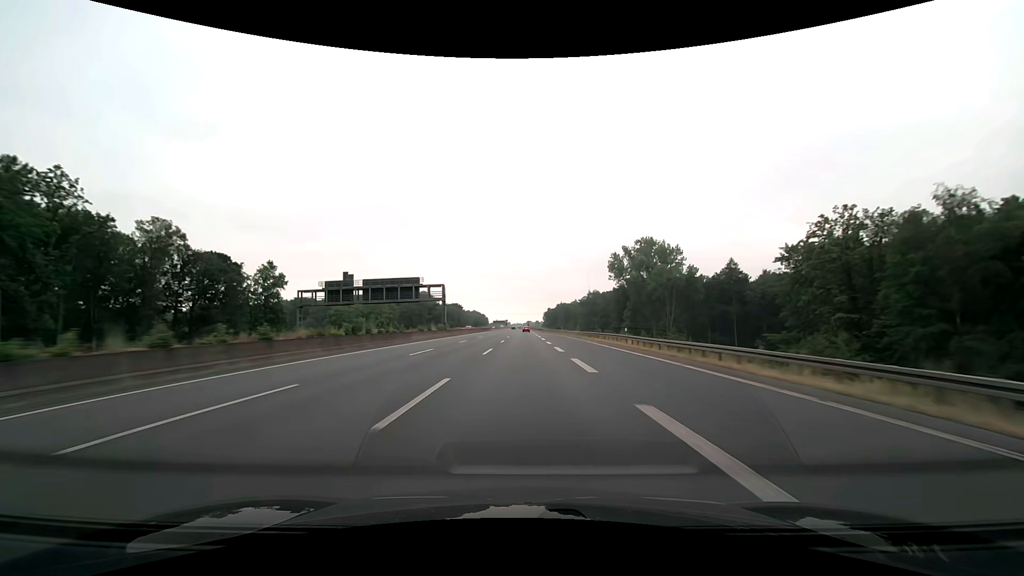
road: motorway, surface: asphalt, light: Day
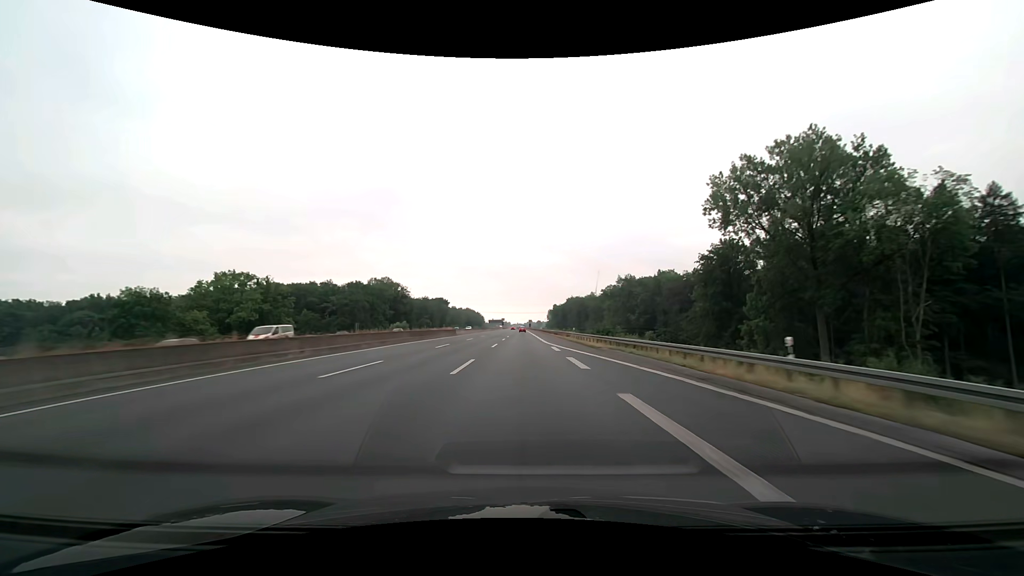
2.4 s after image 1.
(0.0, +82.6) m; 0°
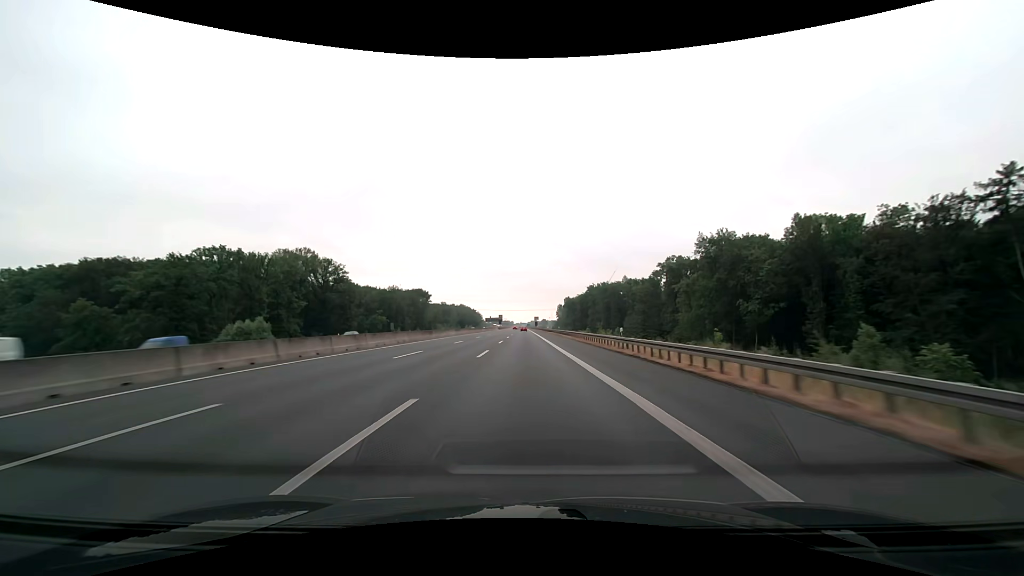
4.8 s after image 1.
(-0.4, +82.6) m; 0°
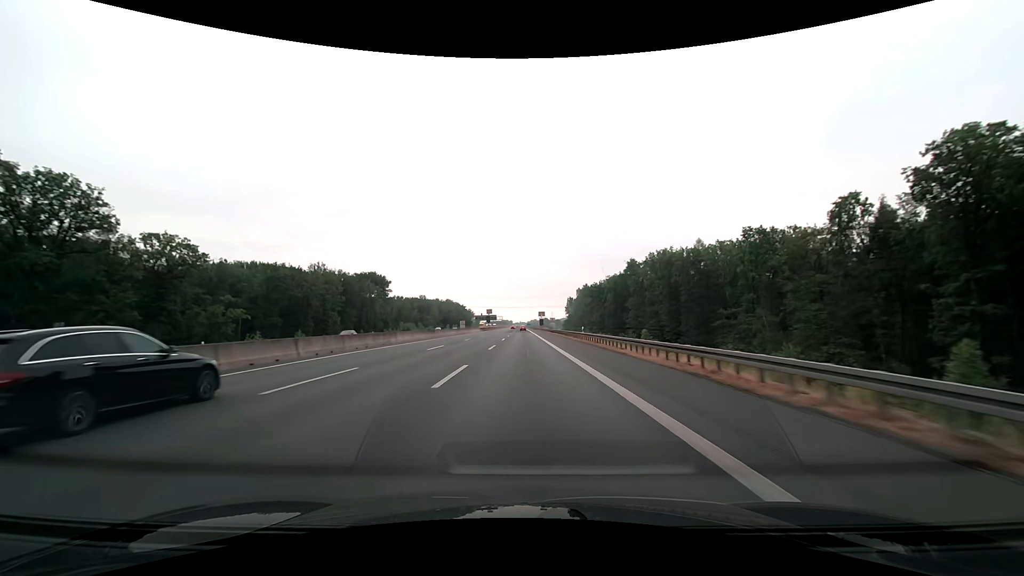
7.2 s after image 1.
(-0.1, +82.7) m; 0°
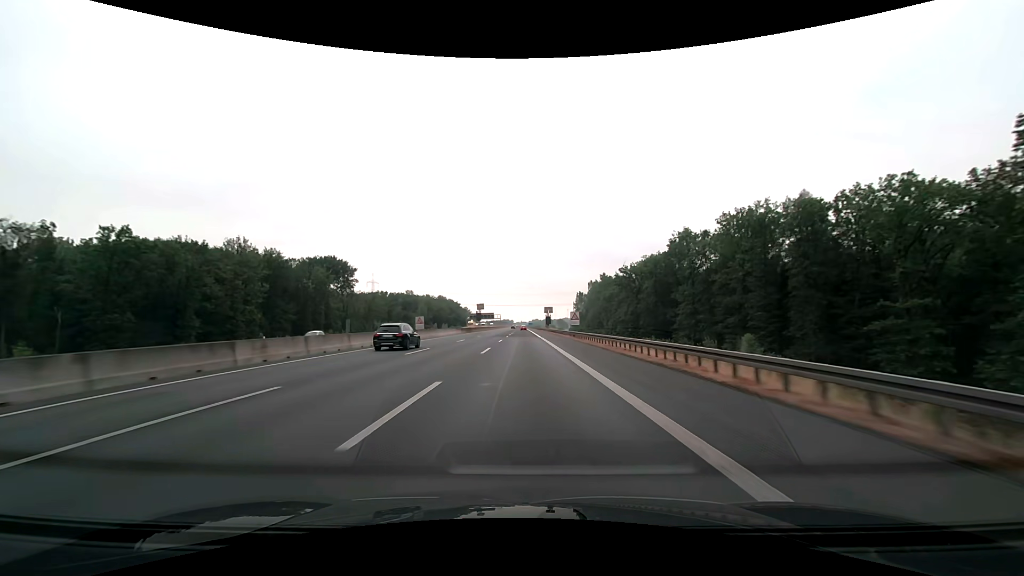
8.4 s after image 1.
(0.0, +41.3) m; 0°
(0, +10) (0, +20) (0, +30) (0, +40) (0, +50) (0, +60) (0, +70) (0, +80) (0, +90) (0, +100) m
